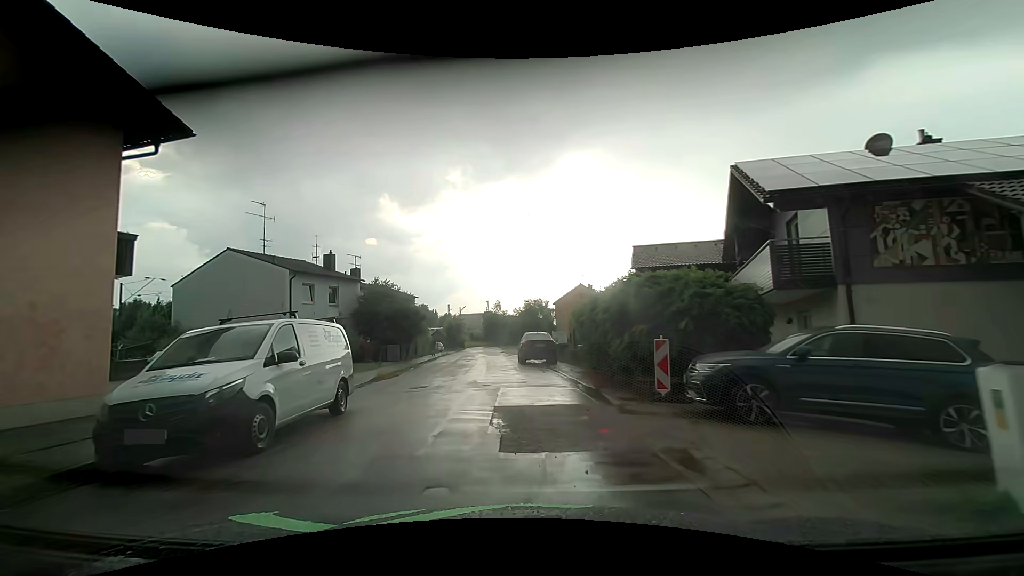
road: residential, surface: asphalt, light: Day
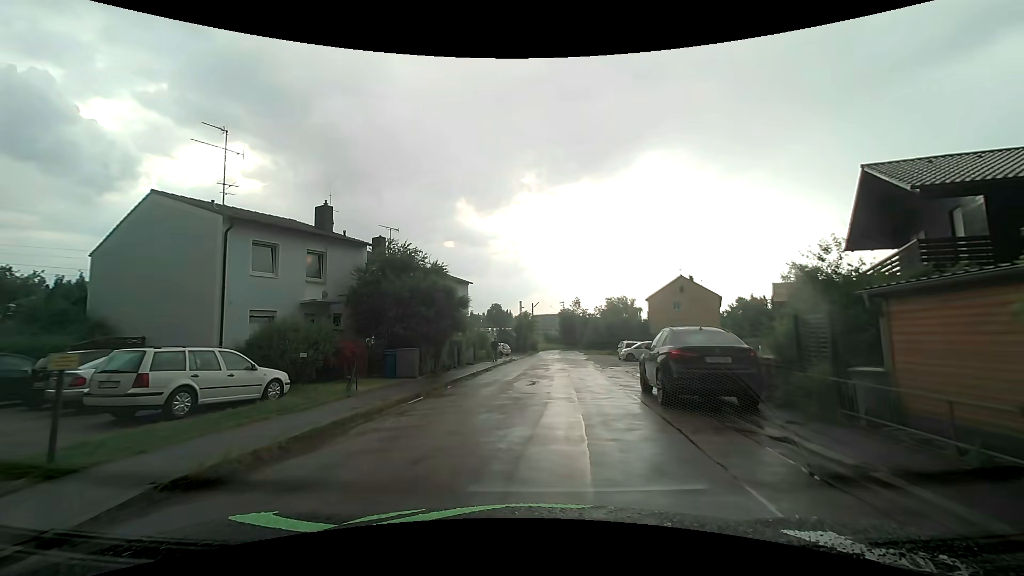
(-1.3, +15.6) m; -8°
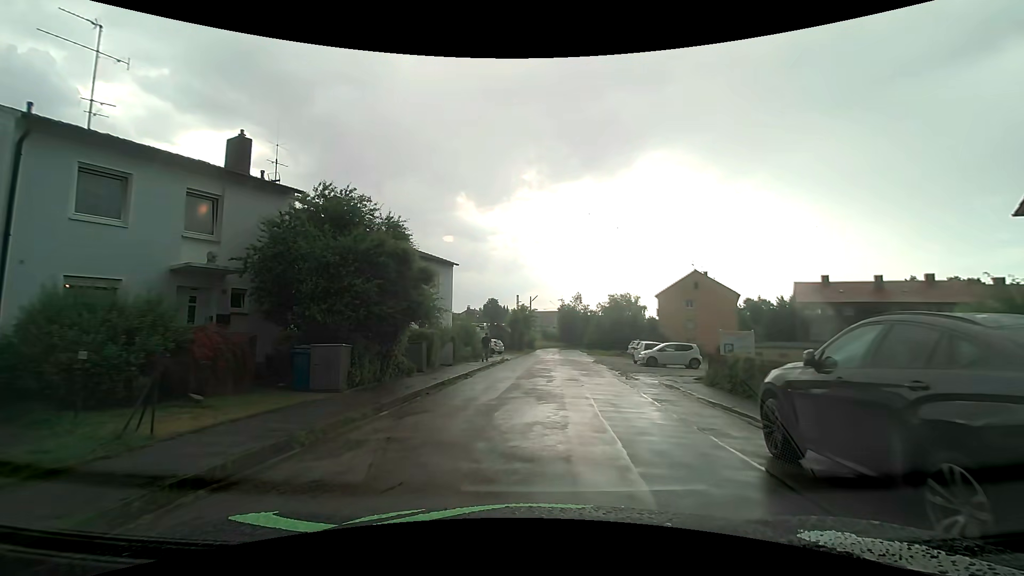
(-0.1, +7.6) m; -1°
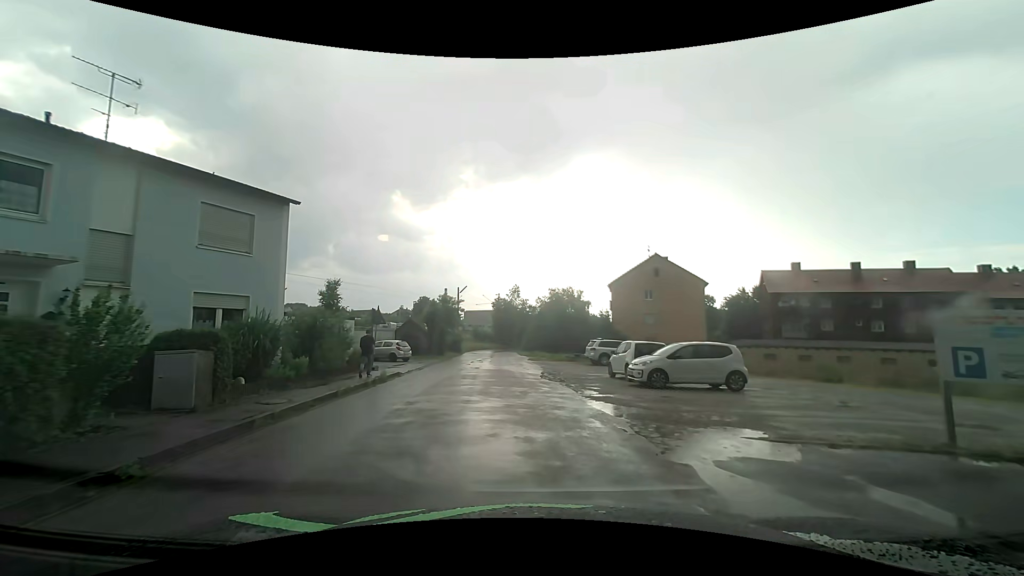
(+1.2, +14.8) m; +8°
(0, +10) (-1, +20) (-1, +30) (-2, +40) (-3, +50) (-3, +60) (-3, +70) (0, +80) (+4, +88) (+10, +96) m
